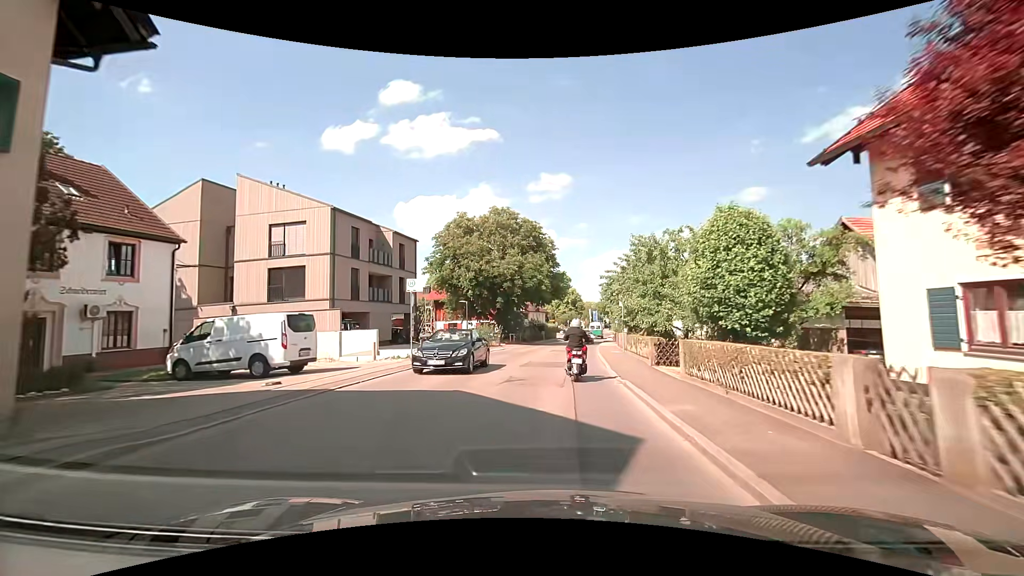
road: secondary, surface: asphalt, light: Day
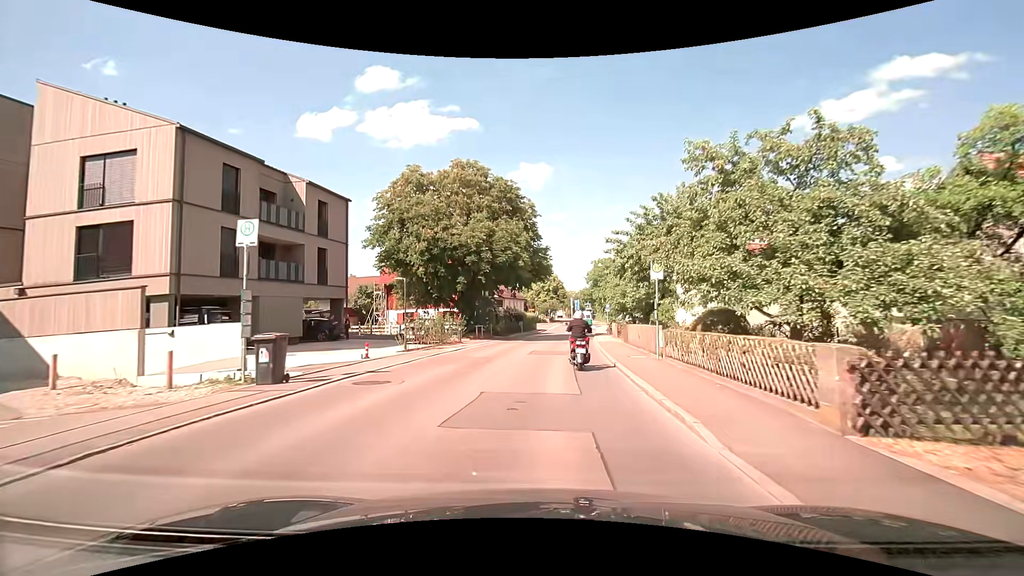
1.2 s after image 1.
(0.0, +11.8) m; +1°
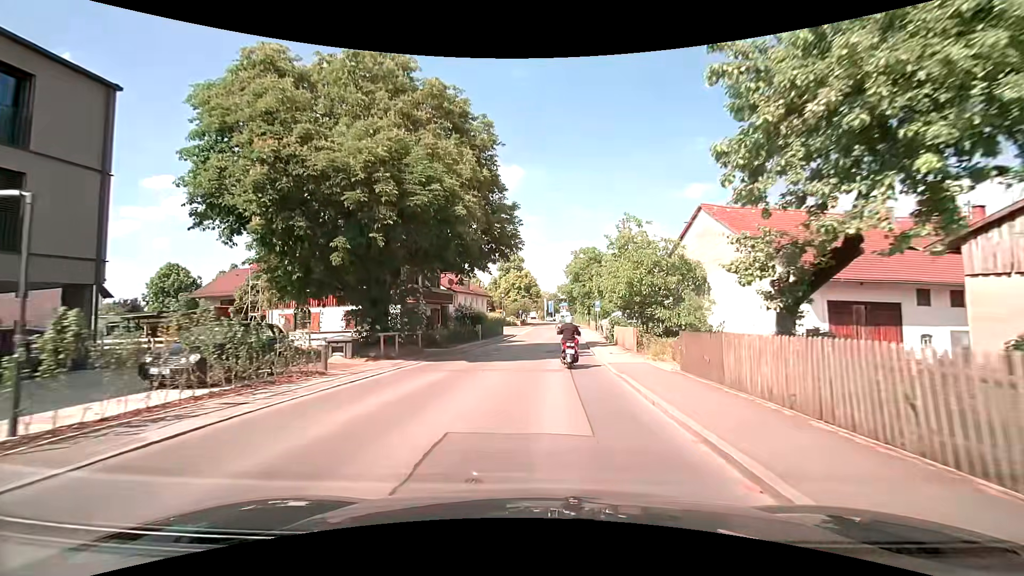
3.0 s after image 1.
(+0.5, +16.6) m; +3°
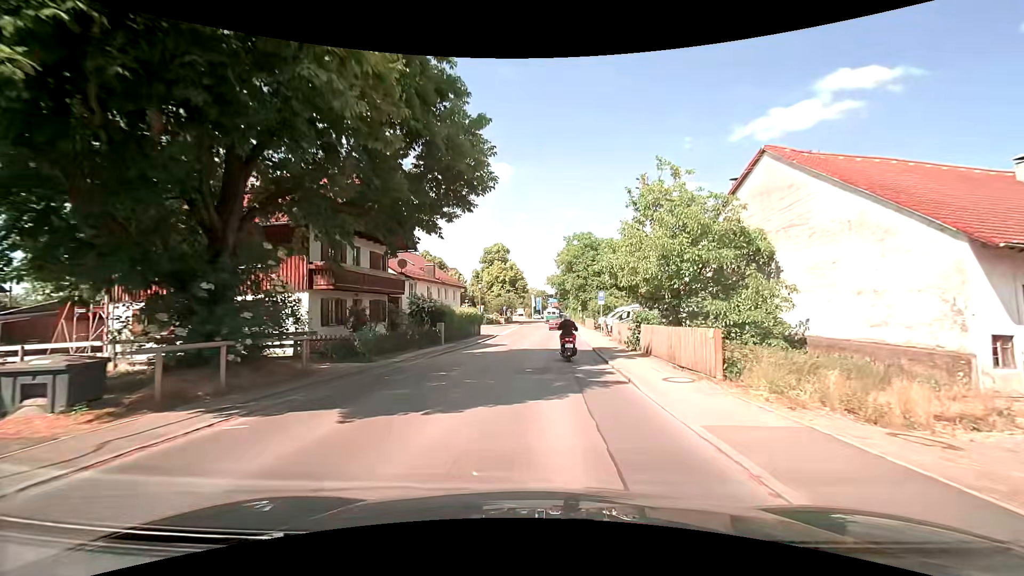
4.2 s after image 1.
(+0.1, +11.1) m; +1°
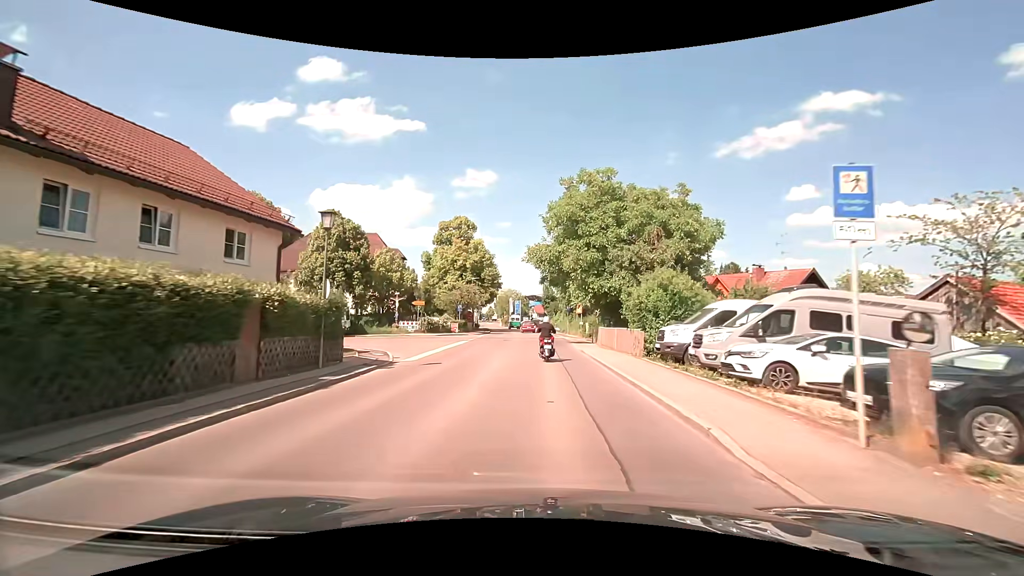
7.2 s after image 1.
(+0.7, +30.1) m; +2°
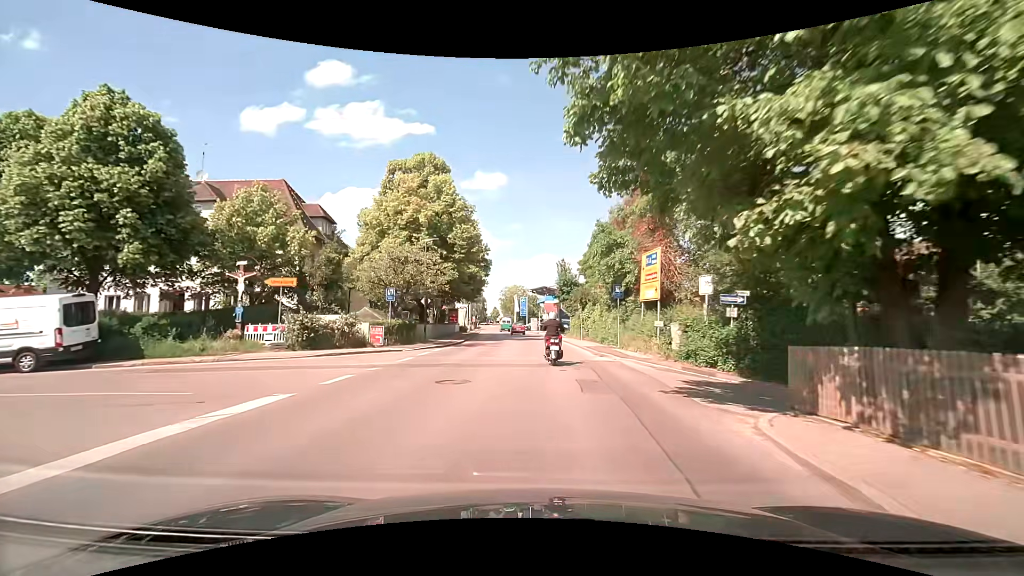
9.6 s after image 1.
(-0.2, +27.1) m; -1°
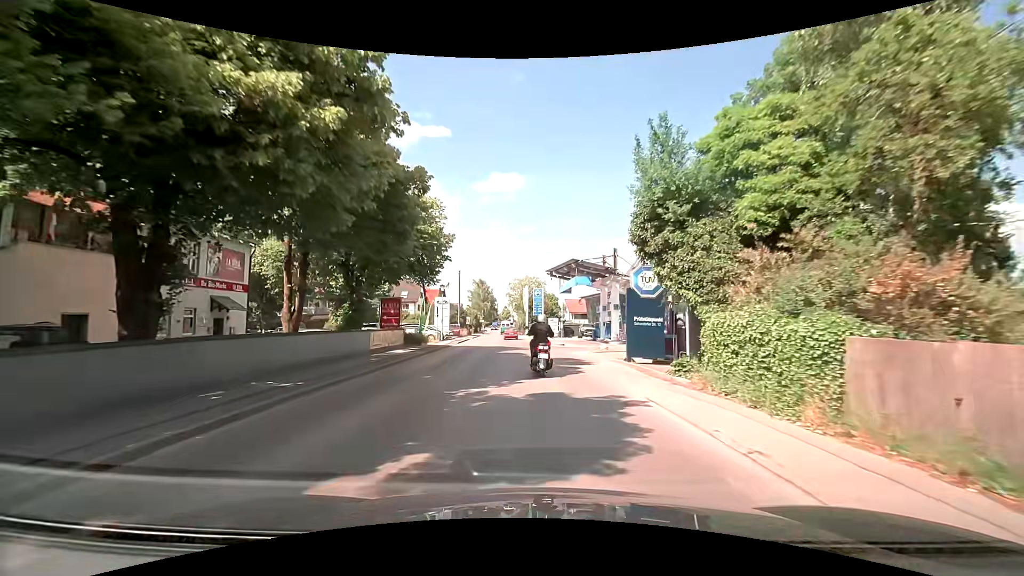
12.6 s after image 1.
(-0.7, +31.7) m; -2°
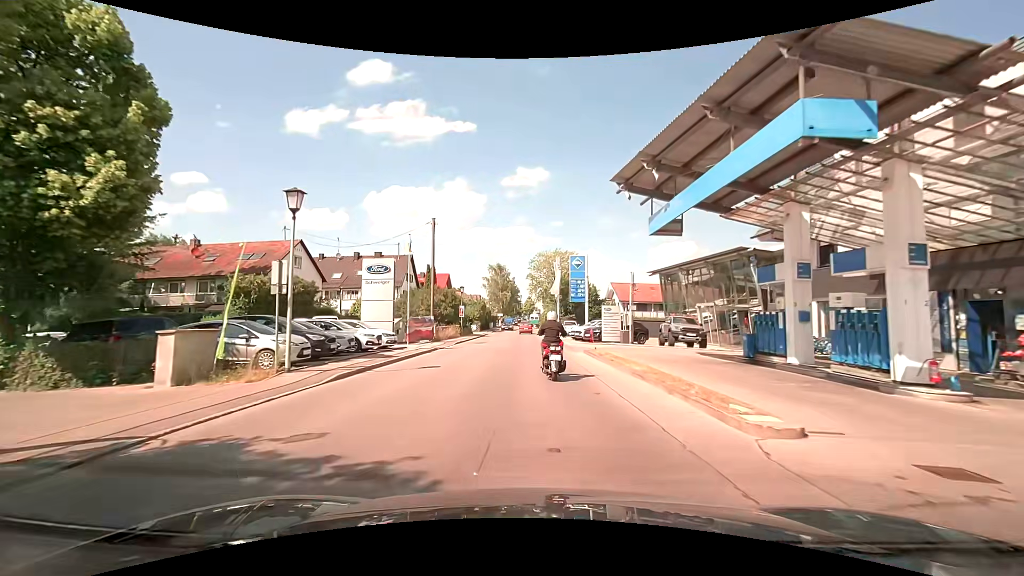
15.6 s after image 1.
(-1.0, +30.3) m; -3°
(0, +10) (0, +20) (0, +30) (0, +40) (-1, +50) (-1, +60) (-1, +70) (-1, +80) (-1, +90) (0, +100) m
